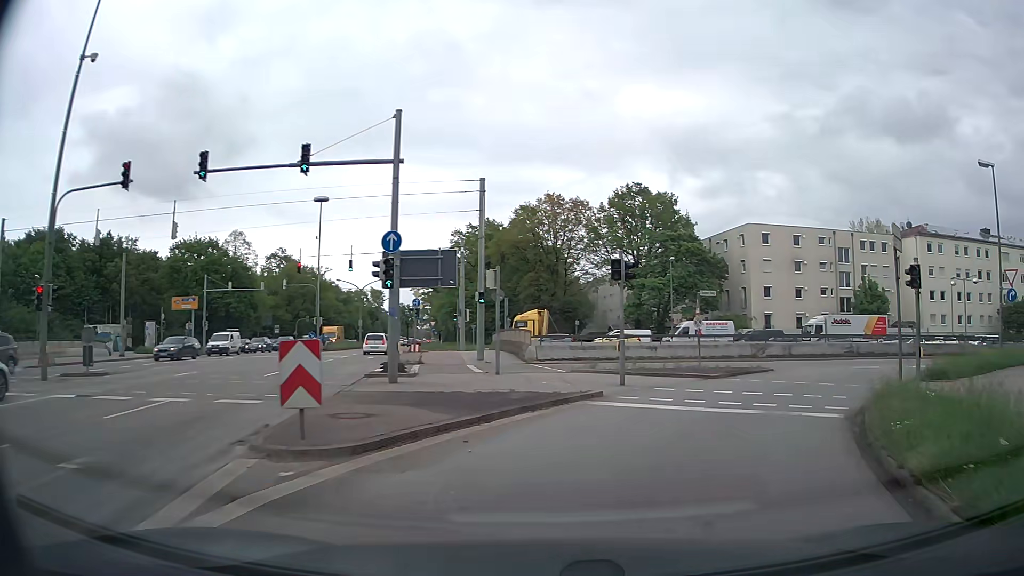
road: trunk_link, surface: asphalt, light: Day
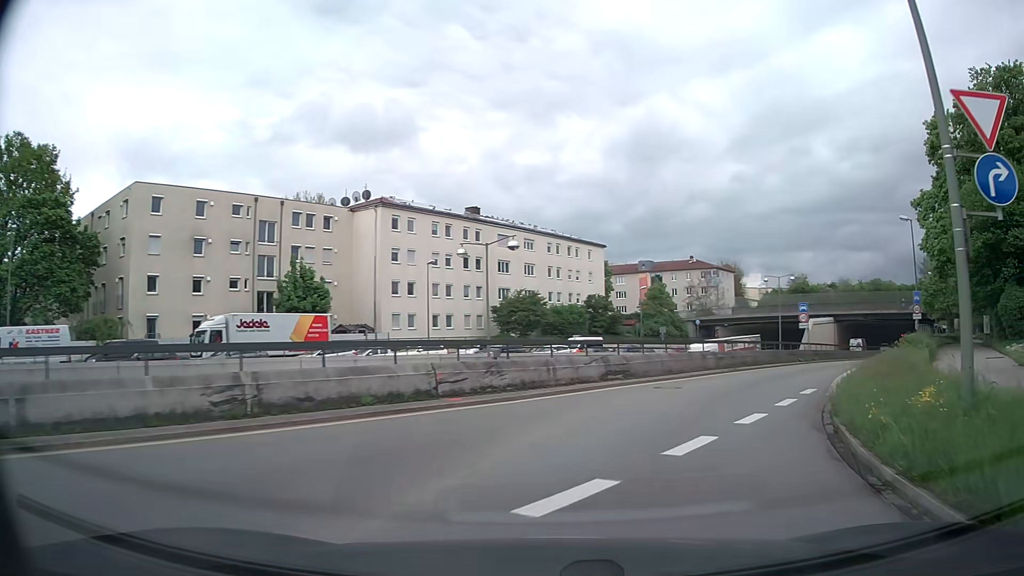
(+10.4, +22.3) m; +49°
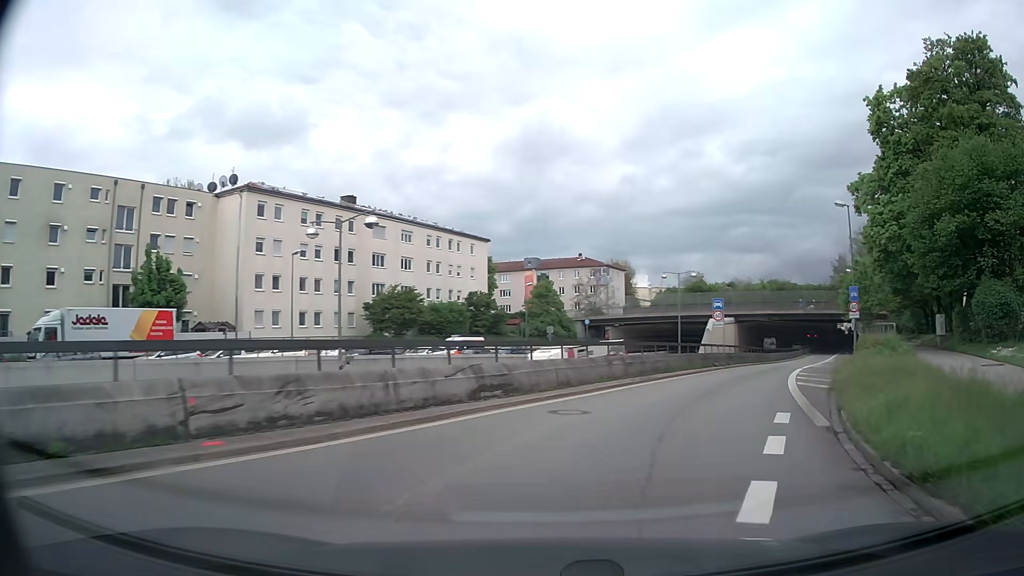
(+0.5, +5.9) m; +9°
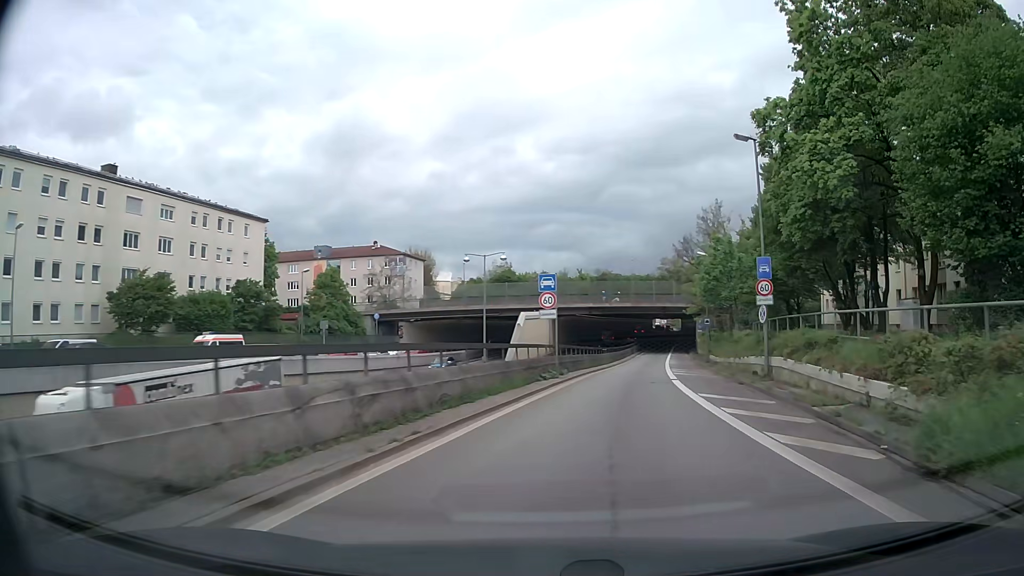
(+2.1, +12.9) m; +17°
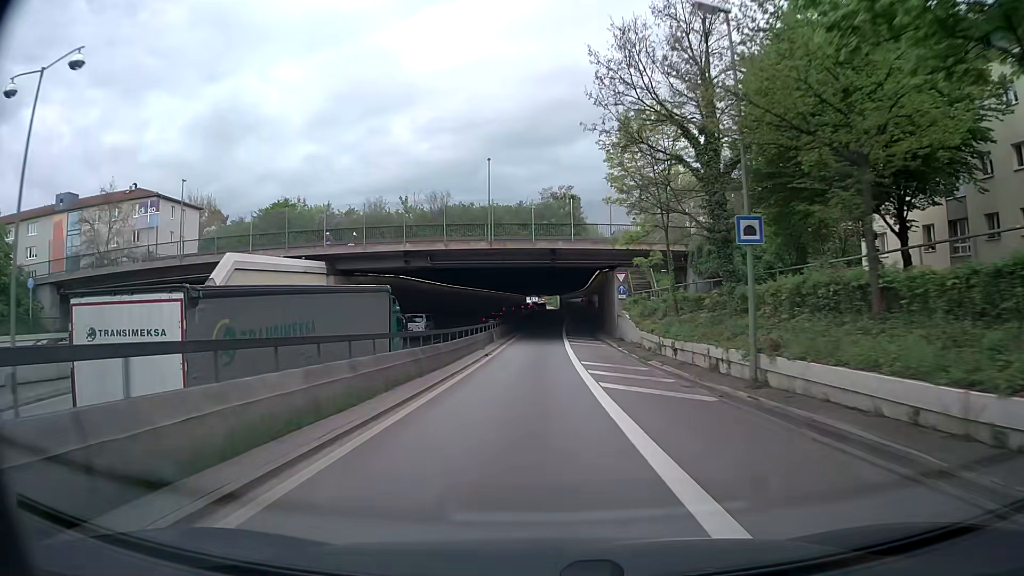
(+5.6, +40.5) m; +10°
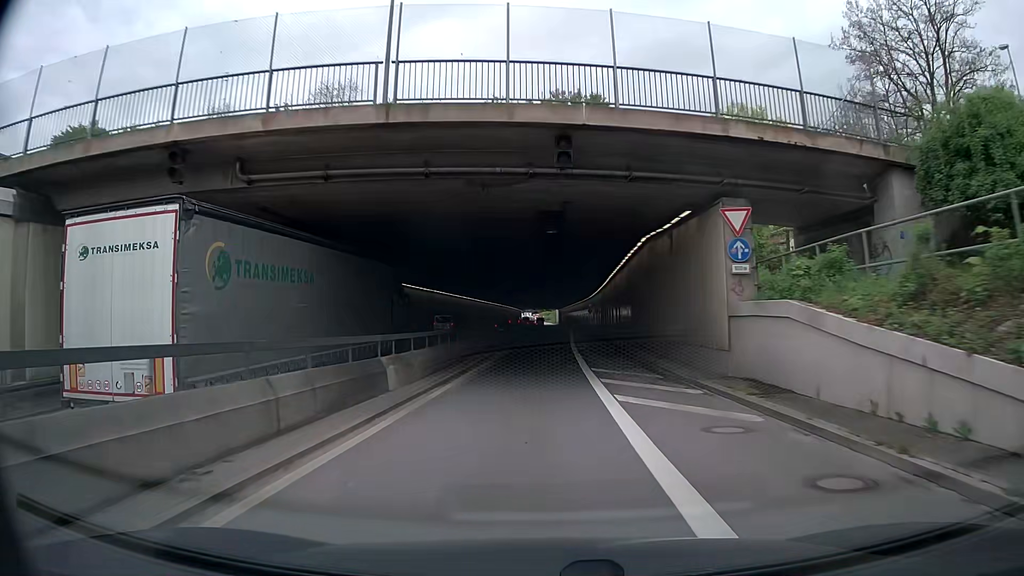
(+0.3, +27.4) m; +1°
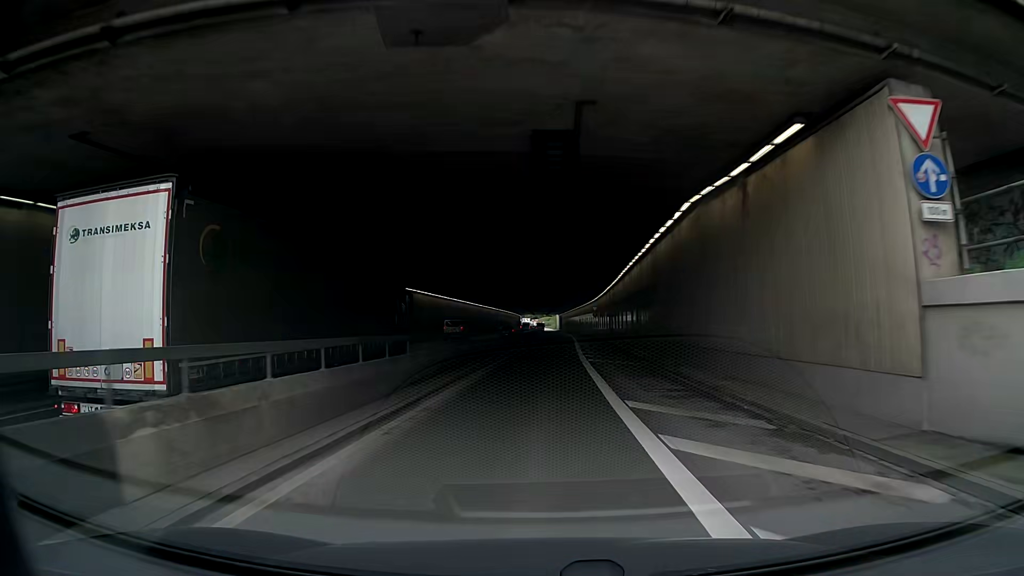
(0.0, +9.3) m; 0°
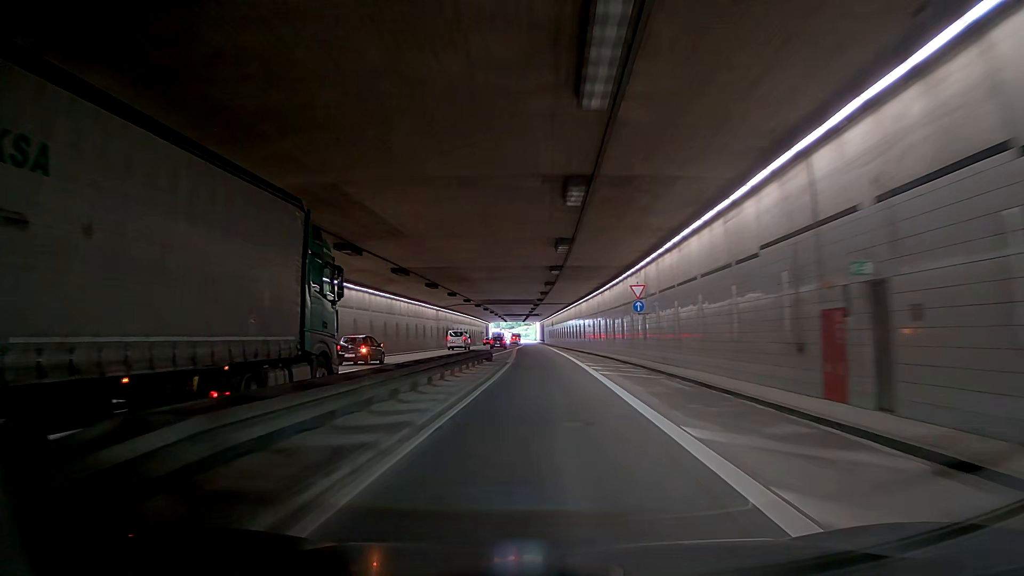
(+0.2, +52.6) m; +3°
